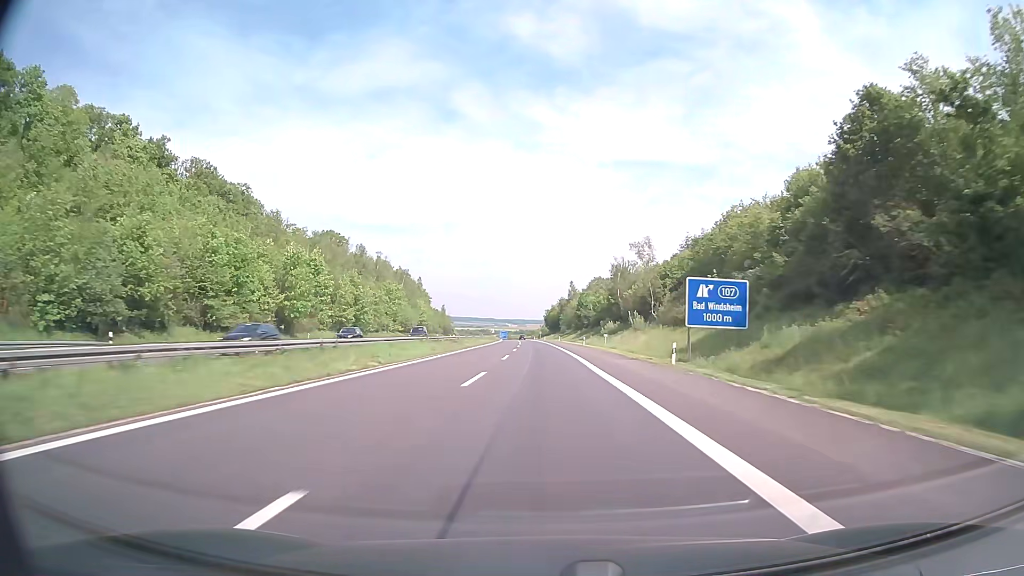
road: motorway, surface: concrete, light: Day
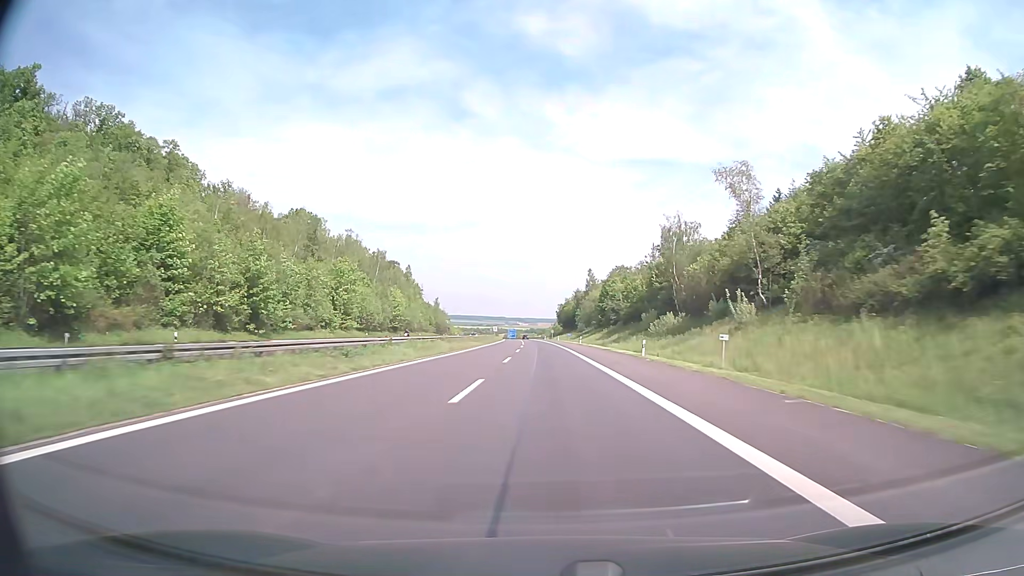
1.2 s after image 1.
(-0.4, +39.8) m; -1°
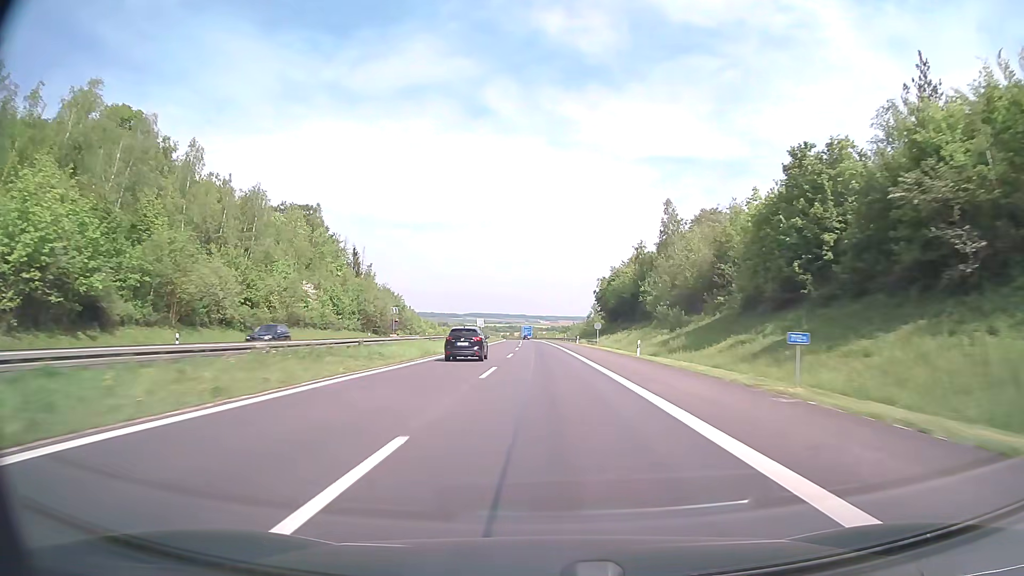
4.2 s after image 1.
(-1.1, +99.4) m; -2°
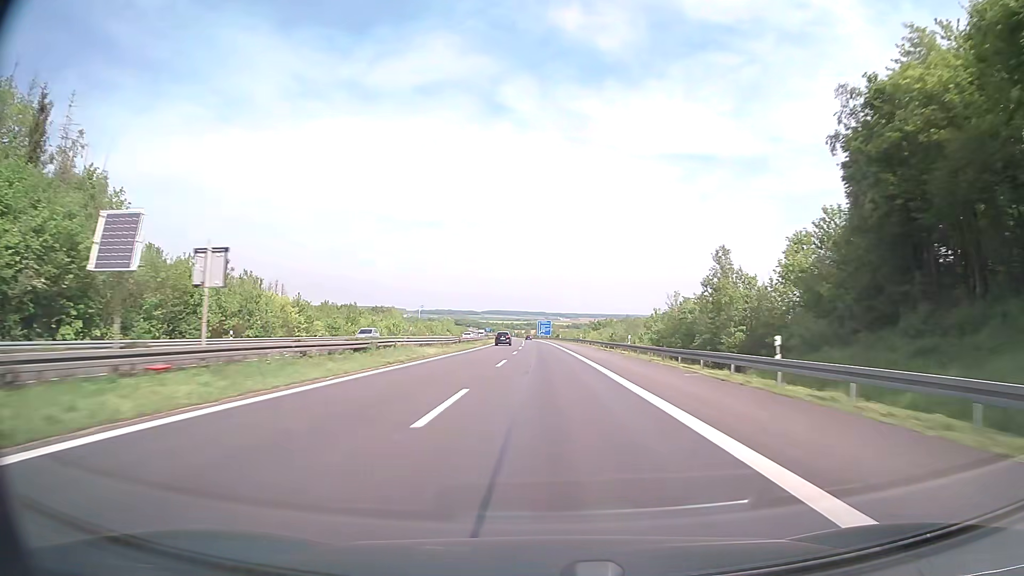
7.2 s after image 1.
(-1.6, +99.3) m; -2°
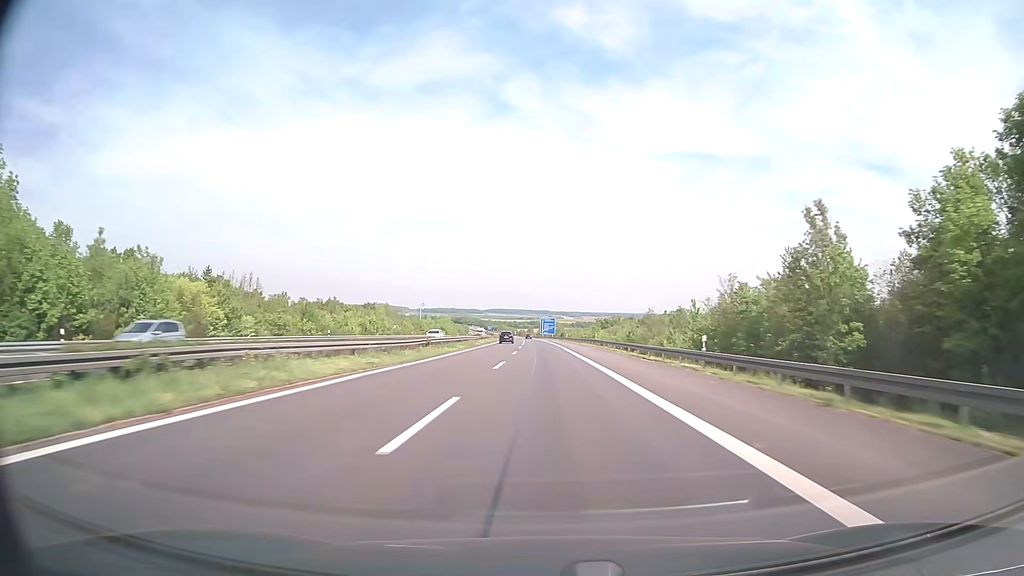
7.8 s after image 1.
(0.0, +19.9) m; 0°
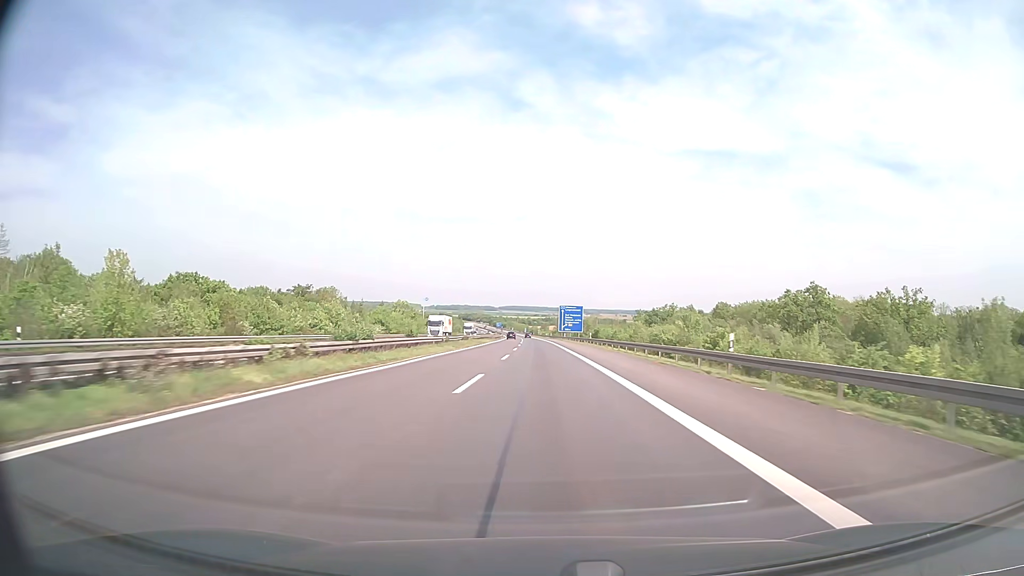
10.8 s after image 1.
(-1.0, +99.4) m; -1°
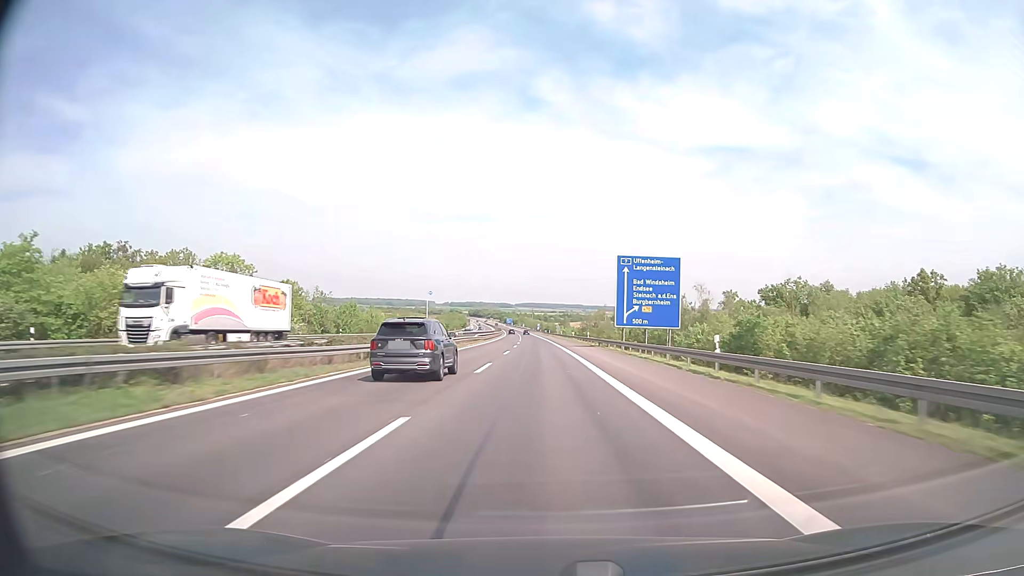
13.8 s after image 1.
(-1.1, +99.3) m; -1°
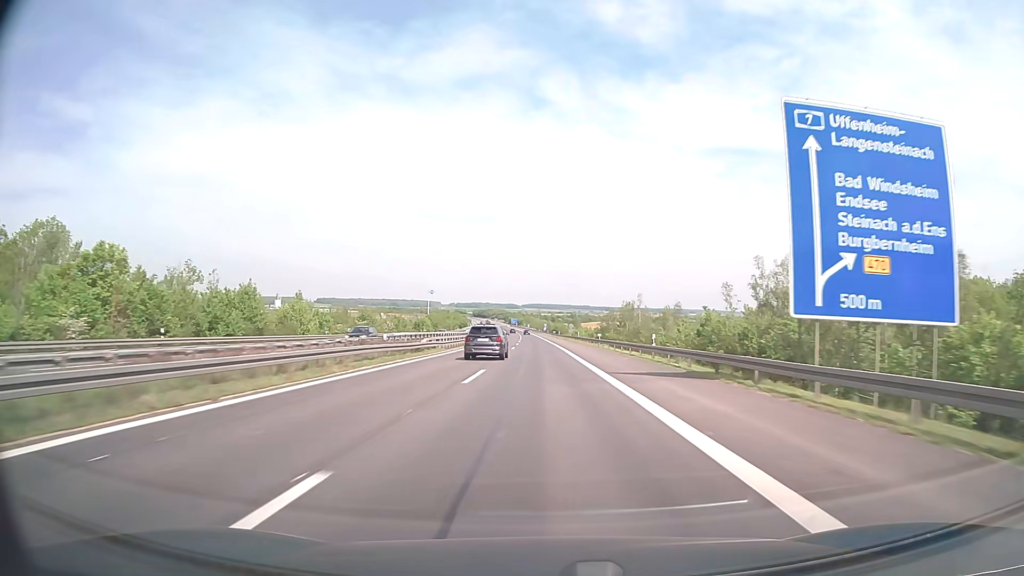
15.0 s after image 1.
(-0.3, +39.7) m; -1°
(0, +10) (0, +20) (0, +30) (0, +40) (0, +50) (-1, +60) (-1, +70) (-1, +80) (-1, +90) (-1, +100) m
